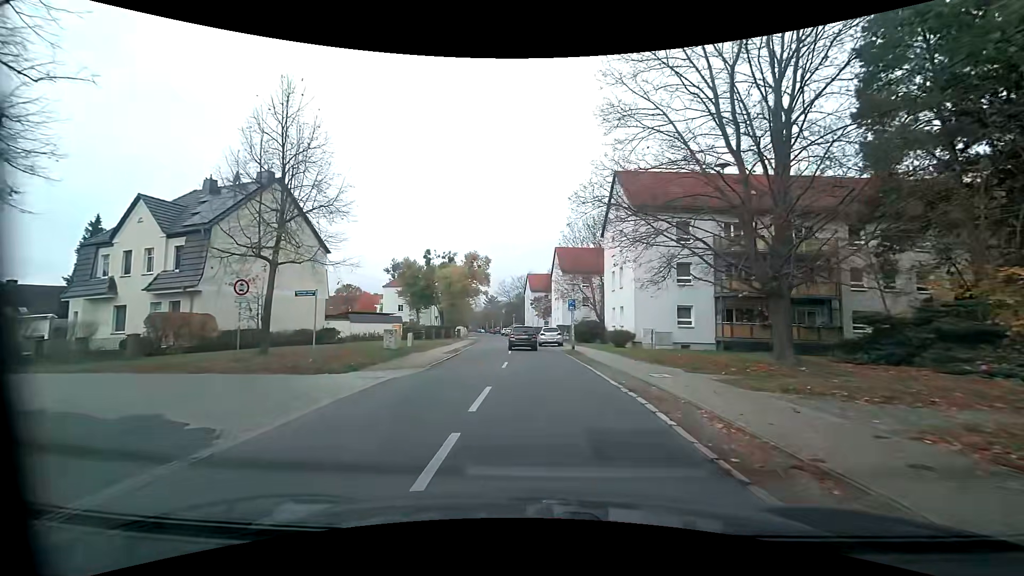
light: Day
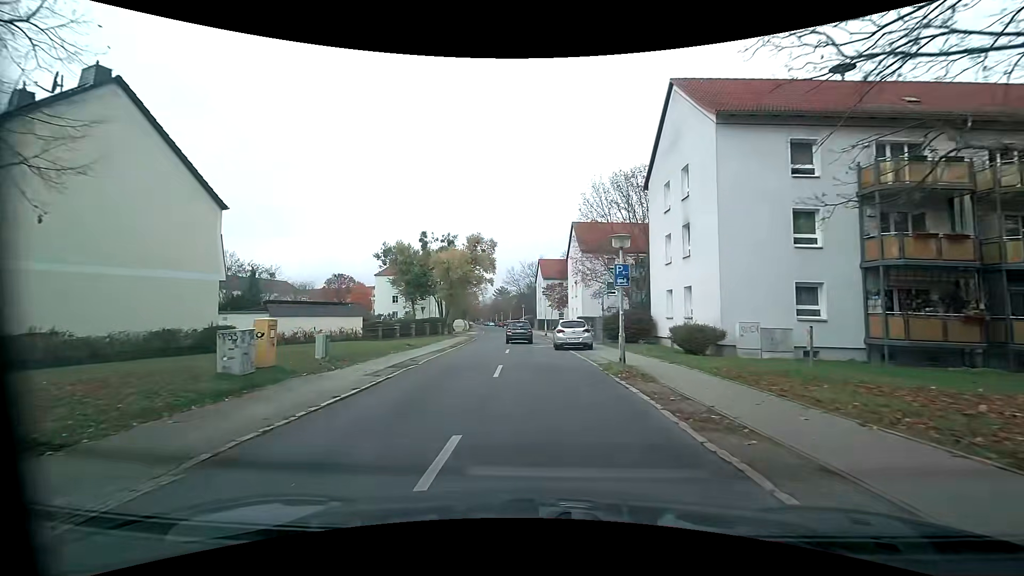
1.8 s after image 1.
(-0.1, +13.8) m; -1°
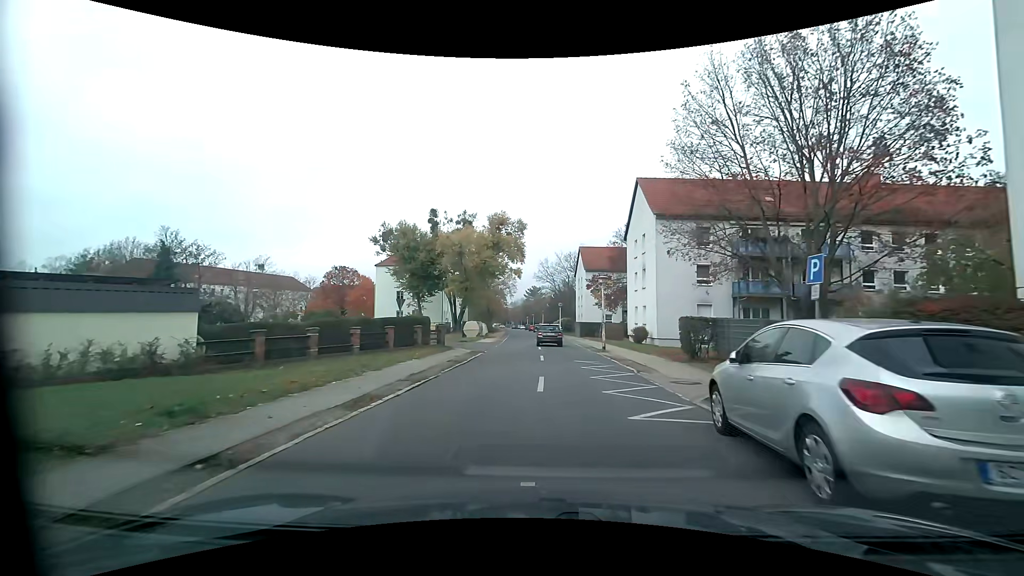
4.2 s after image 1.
(-1.0, +20.1) m; -3°
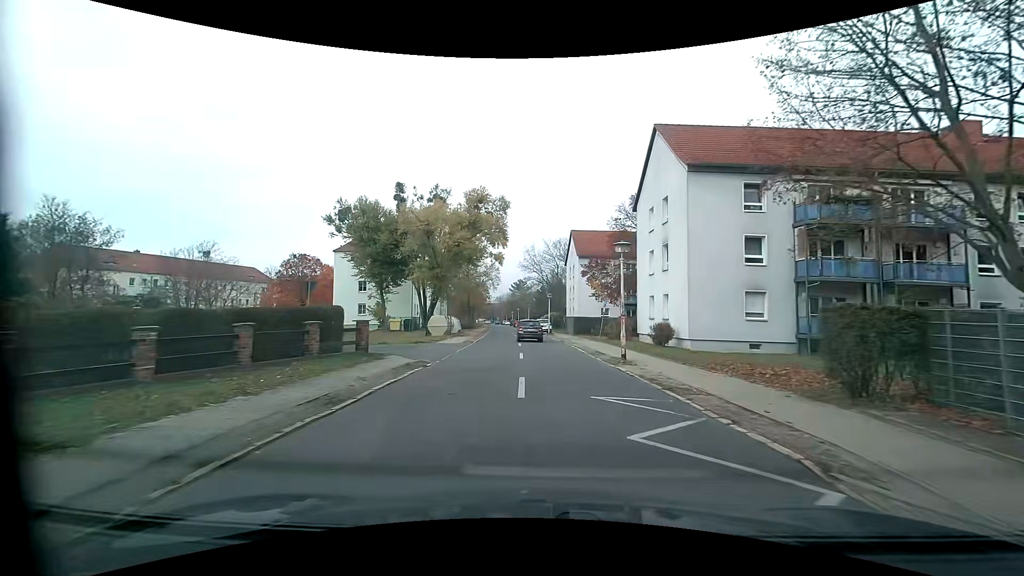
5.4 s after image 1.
(+0.1, +10.8) m; +1°
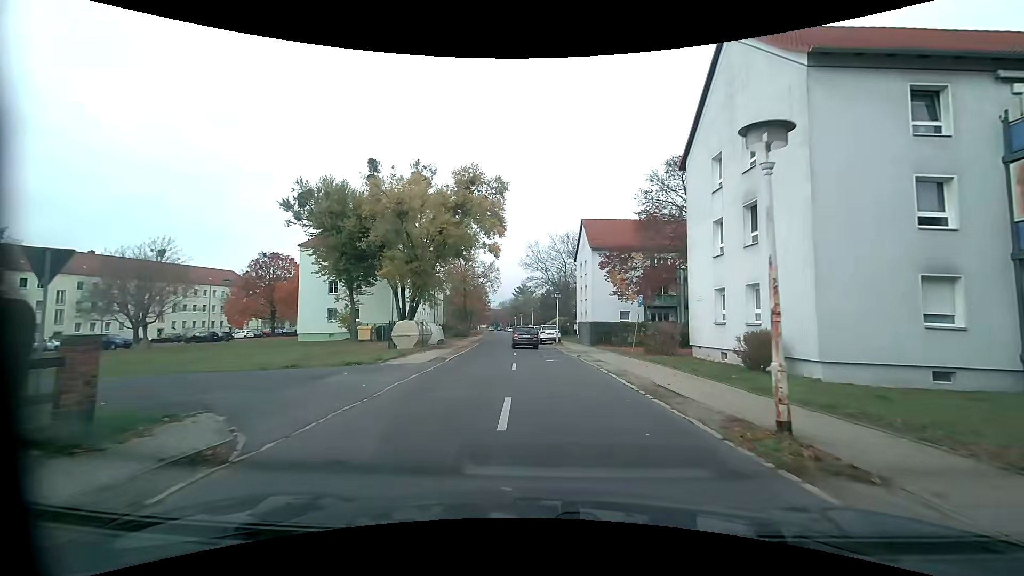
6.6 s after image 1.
(-0.1, +11.2) m; -1°
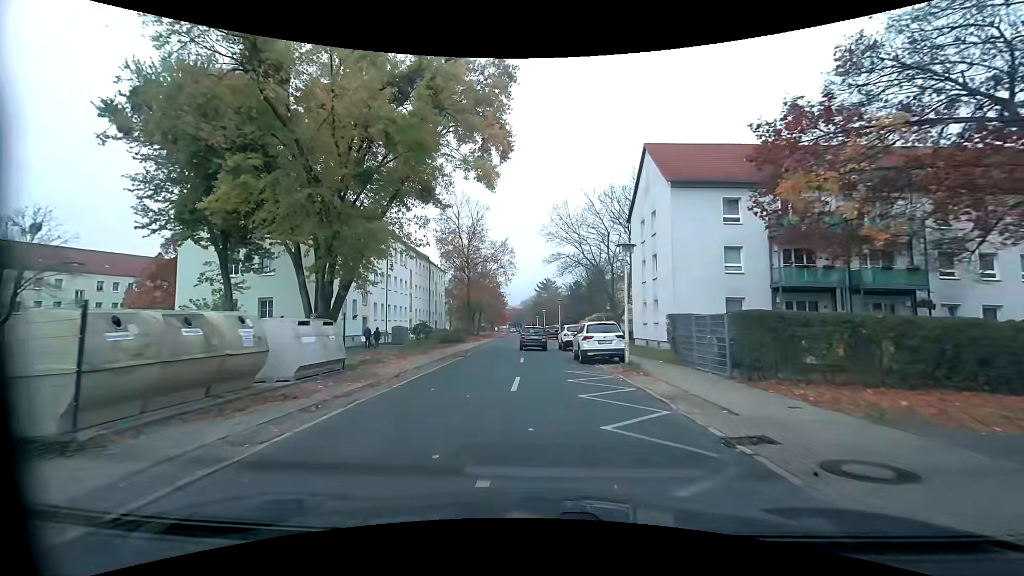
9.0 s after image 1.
(-0.5, +23.2) m; -3°
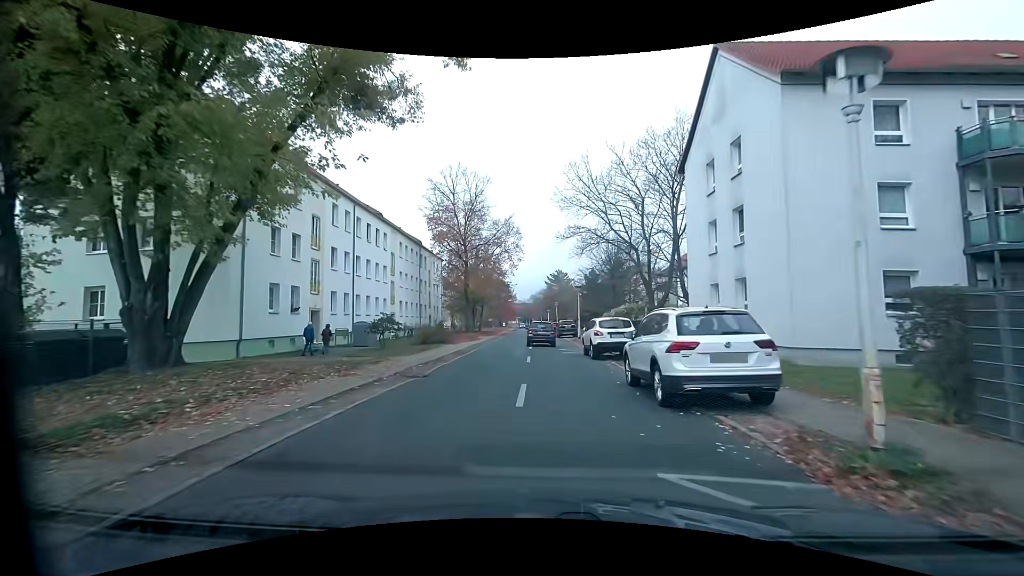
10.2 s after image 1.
(-0.1, +11.5) m; -1°
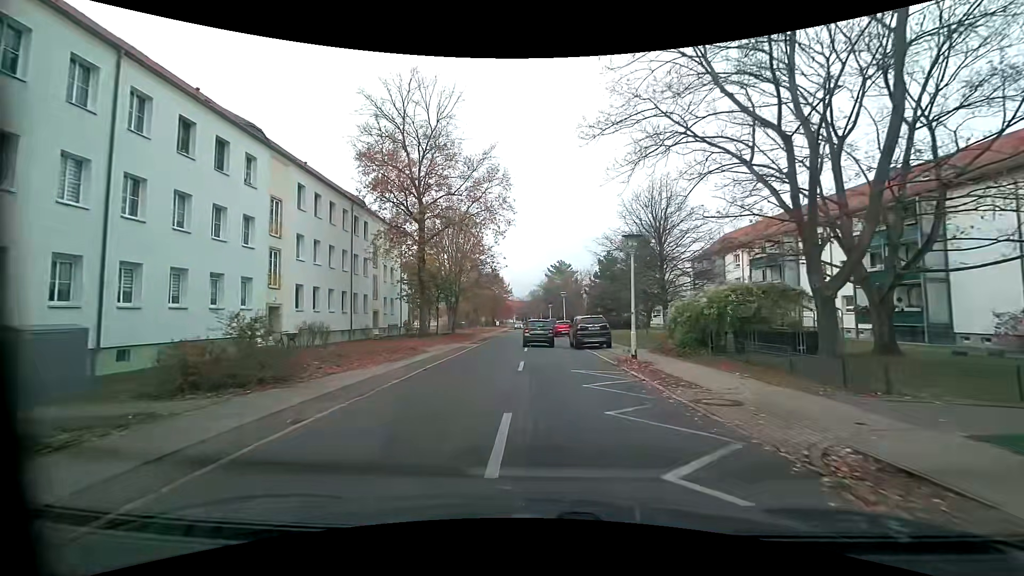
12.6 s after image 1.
(0.0, +21.7) m; 0°
(0, +10) (0, +20) (0, +30) (0, +40) (0, +50) (0, +60) (-1, +70) (-1, +80) (-2, +90) (-2, +100) m
